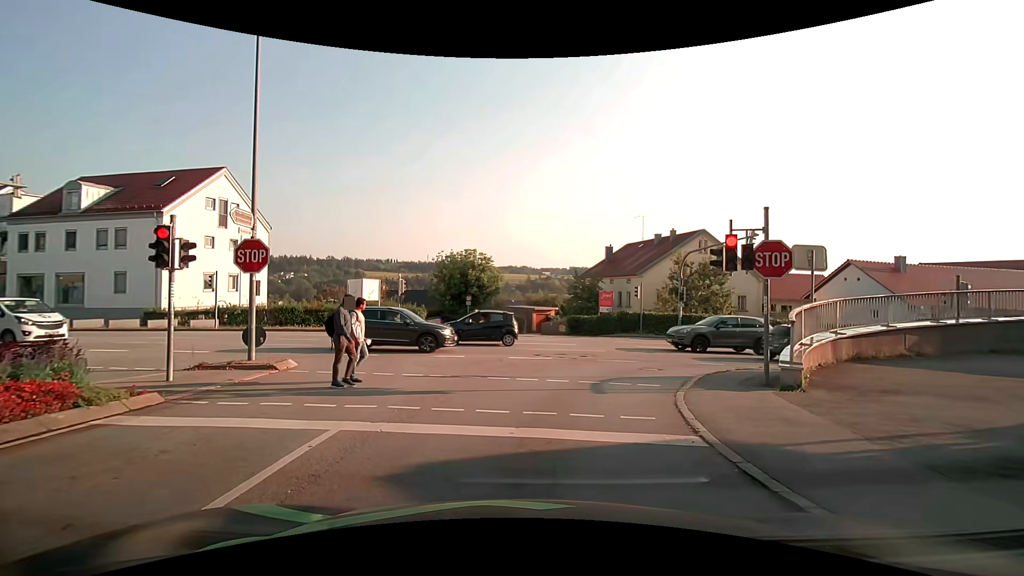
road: residential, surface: asphalt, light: Day
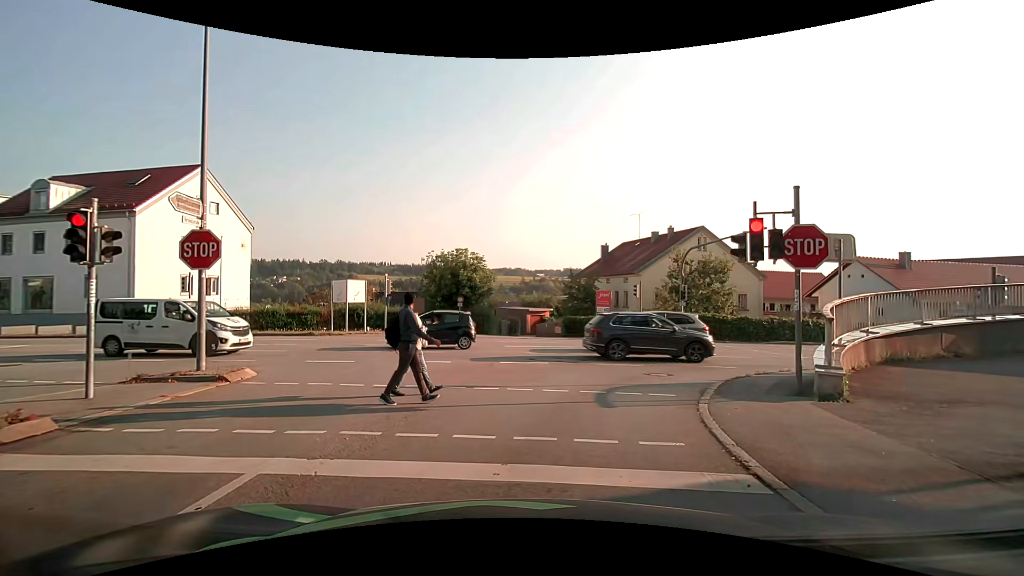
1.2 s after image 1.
(0.0, +1.6) m; -1°
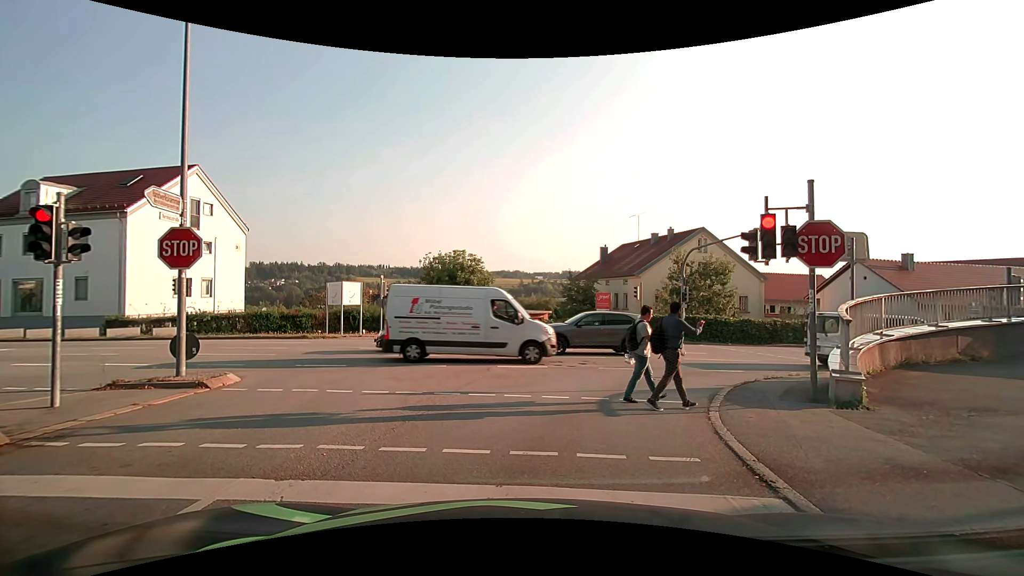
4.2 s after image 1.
(0.0, +0.6) m; 0°
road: tertiary
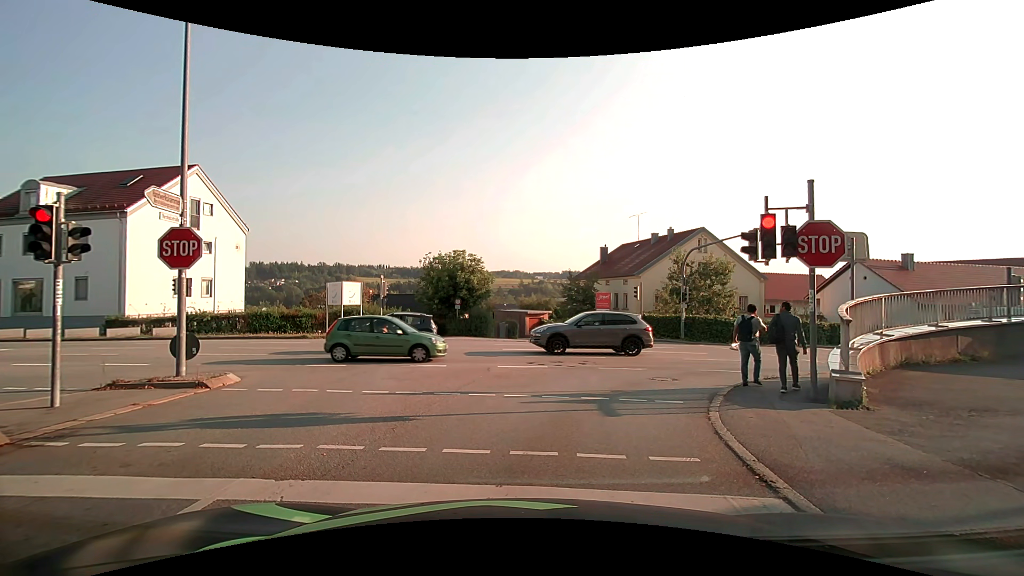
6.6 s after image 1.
(0.0, 0.0) m; 0°
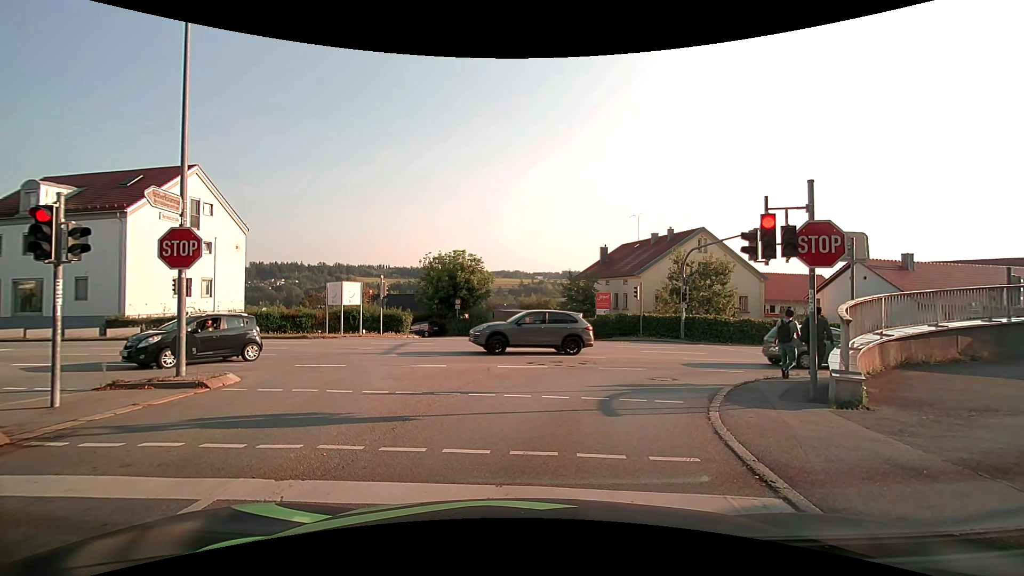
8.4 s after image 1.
(0.0, 0.0) m; 0°
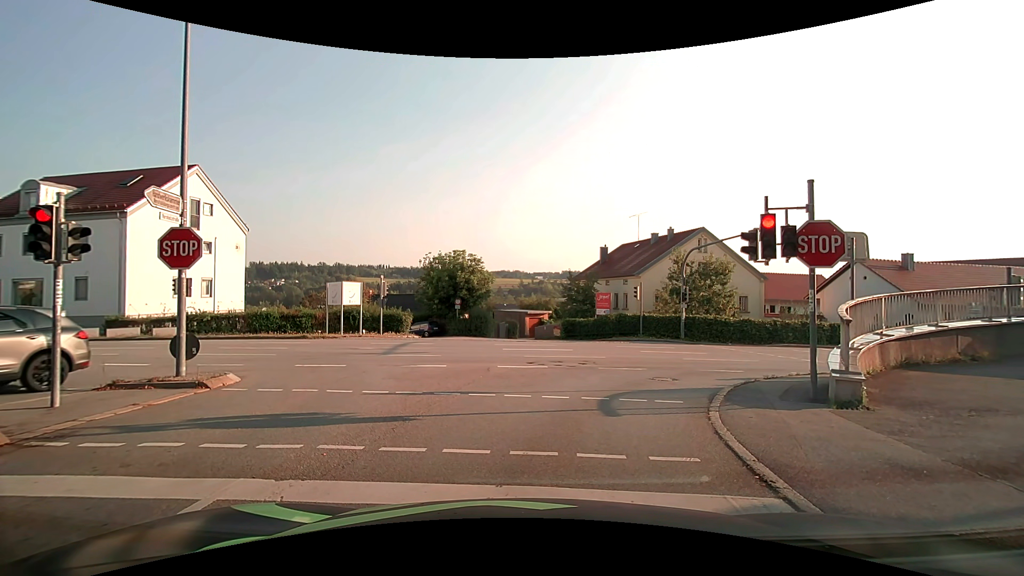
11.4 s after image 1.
(0.0, 0.0) m; 0°
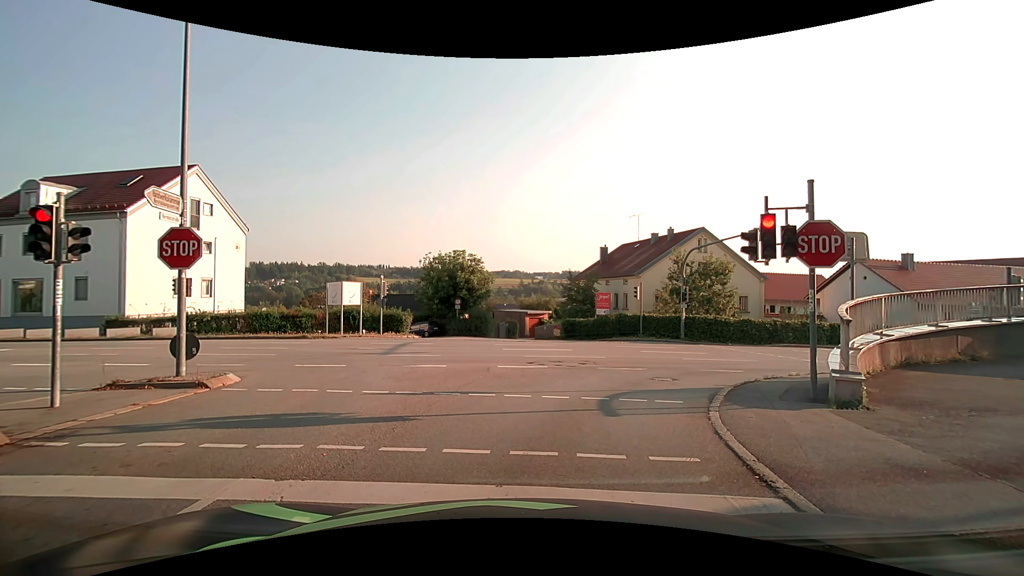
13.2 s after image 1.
(0.0, 0.0) m; 0°
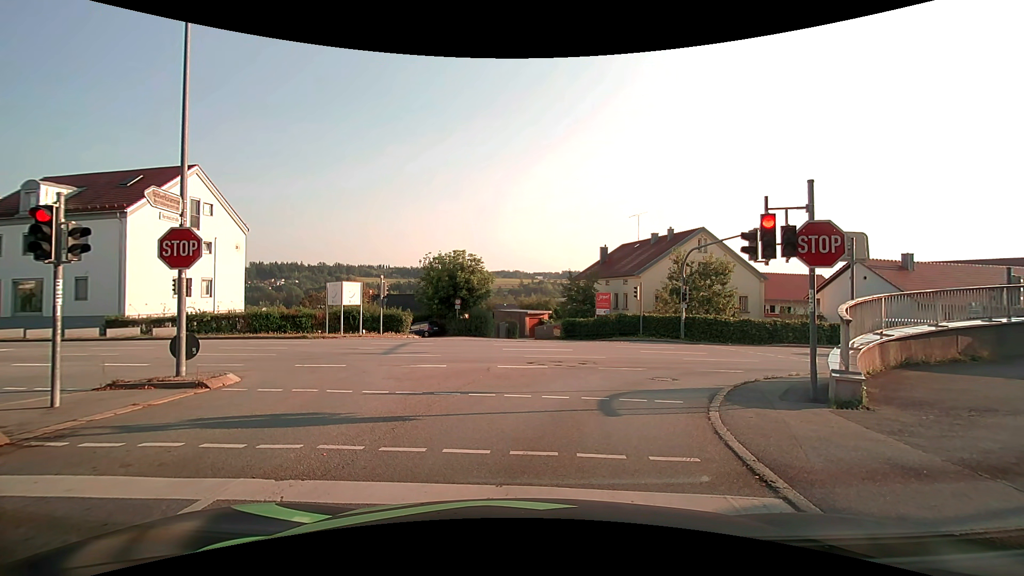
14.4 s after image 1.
(0.0, 0.0) m; 0°
(+1, +10) (+6, +18) (+16, +22) (+25, +24) (+35, +26) (+45, +30) (+54, +33) (+63, +38) (+71, +43) (+79, +49) m
